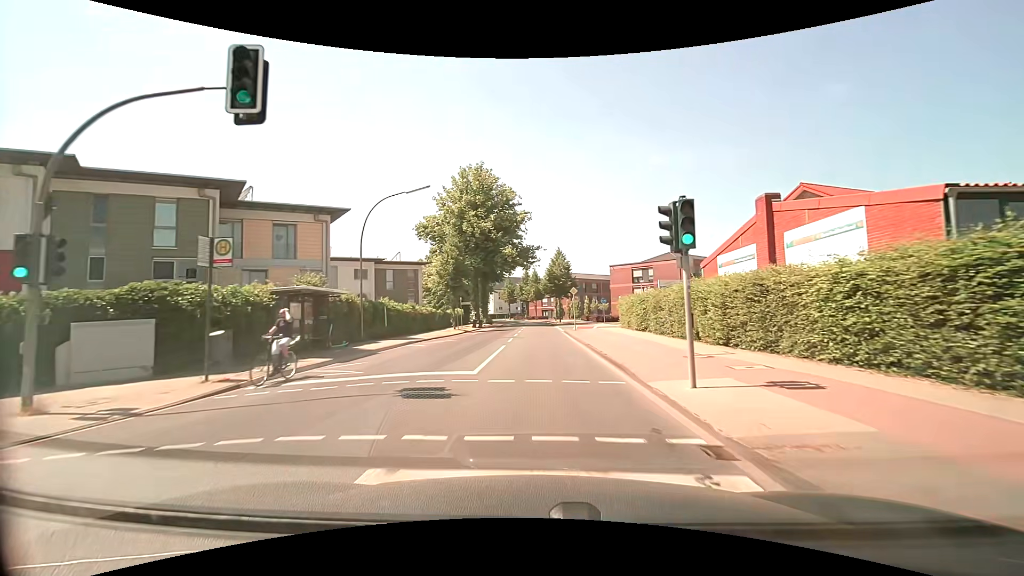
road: secondary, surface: asphalt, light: Day
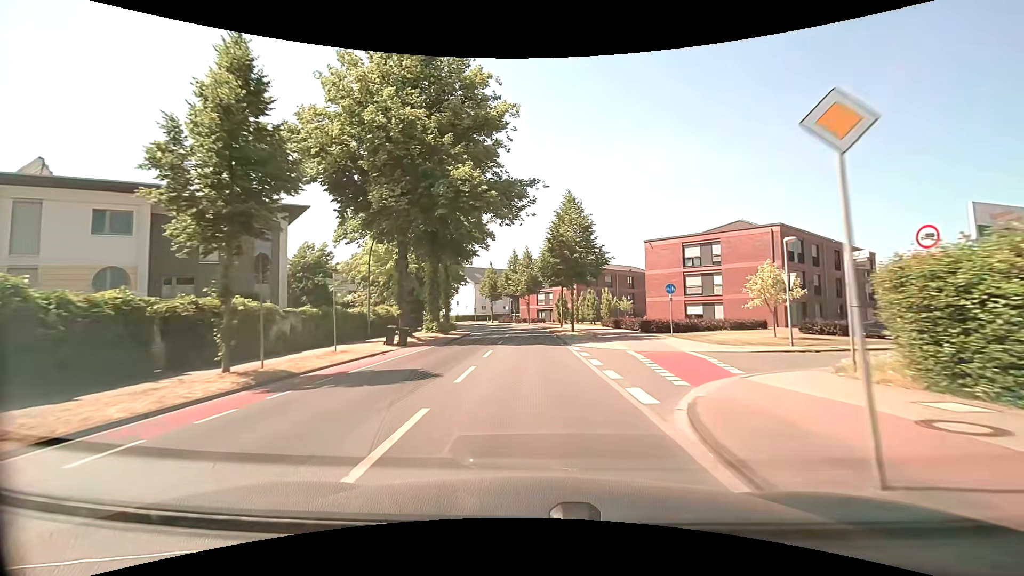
(+0.7, +31.9) m; +2°
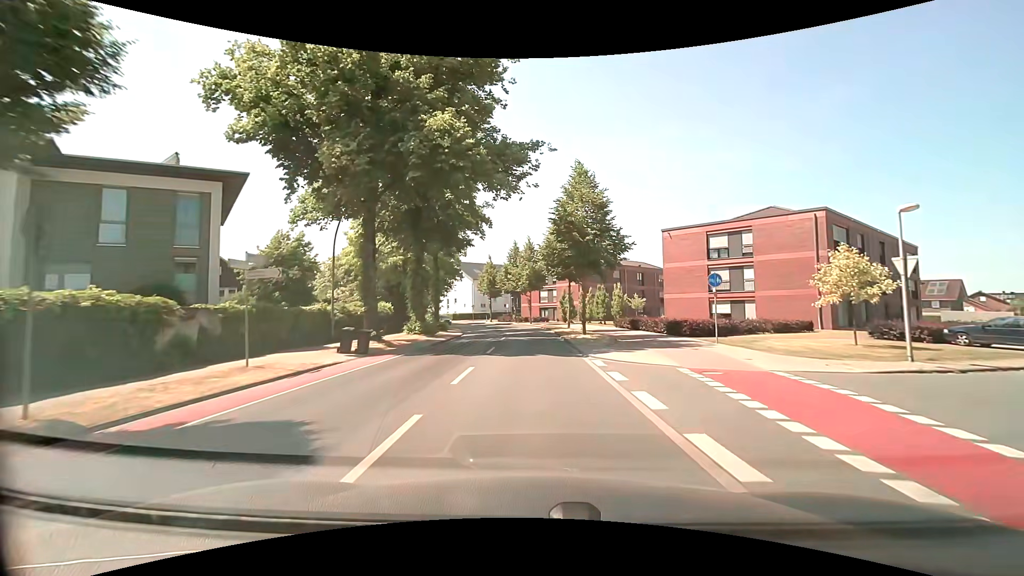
(0.0, +6.5) m; 0°
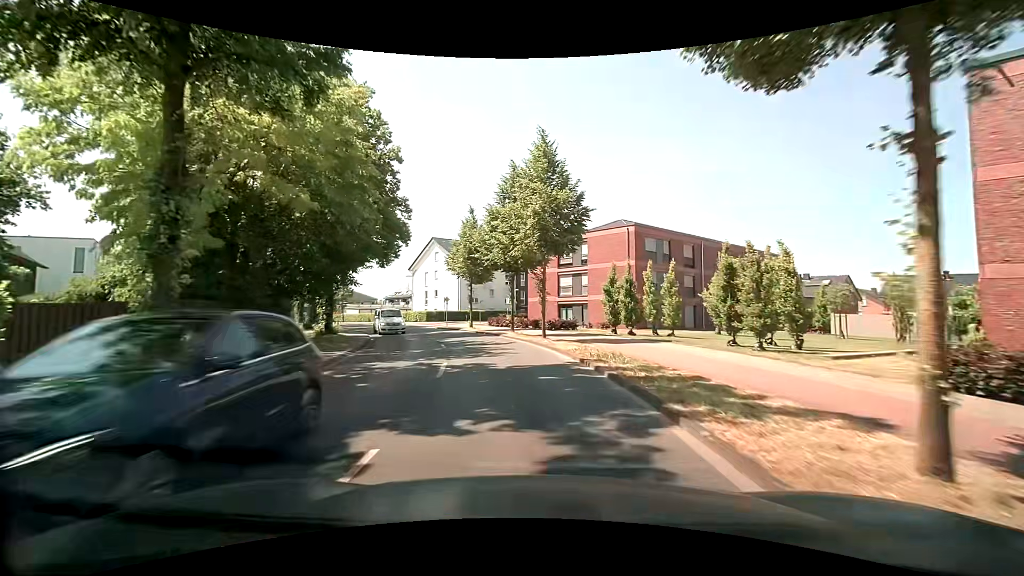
(-0.4, +33.2) m; -2°
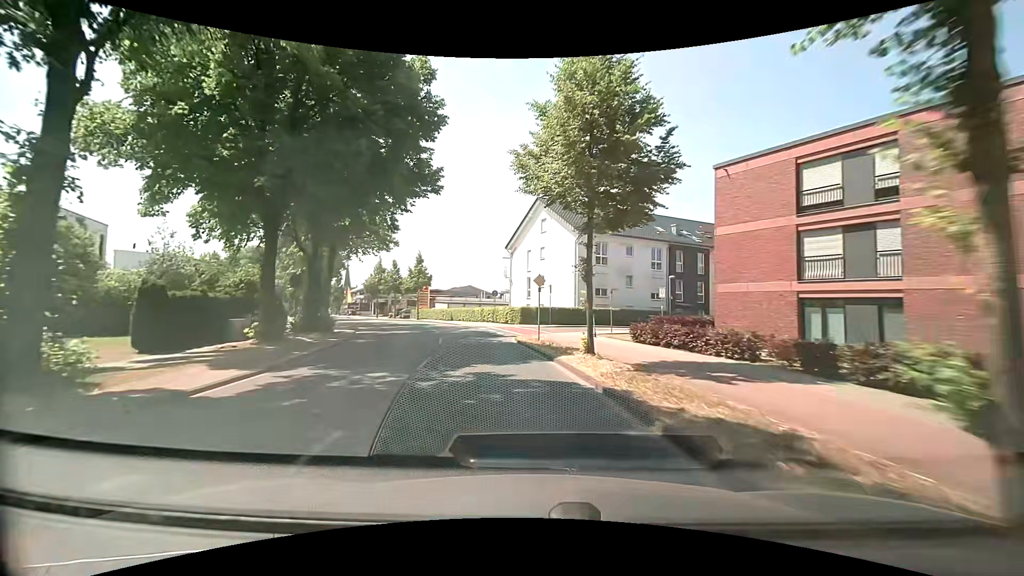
(-2.5, +26.7) m; -13°
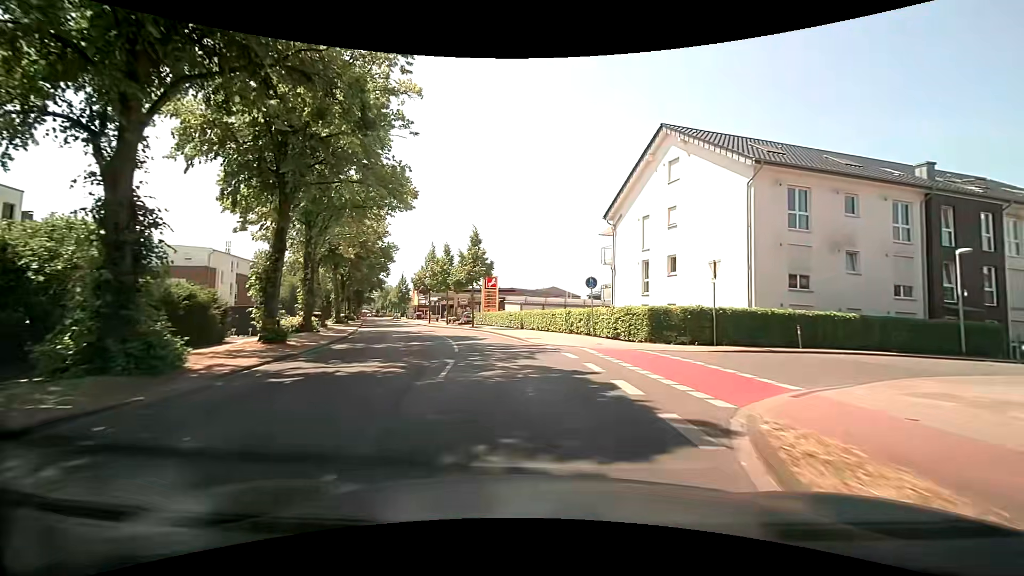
(-2.0, +20.2) m; -9°
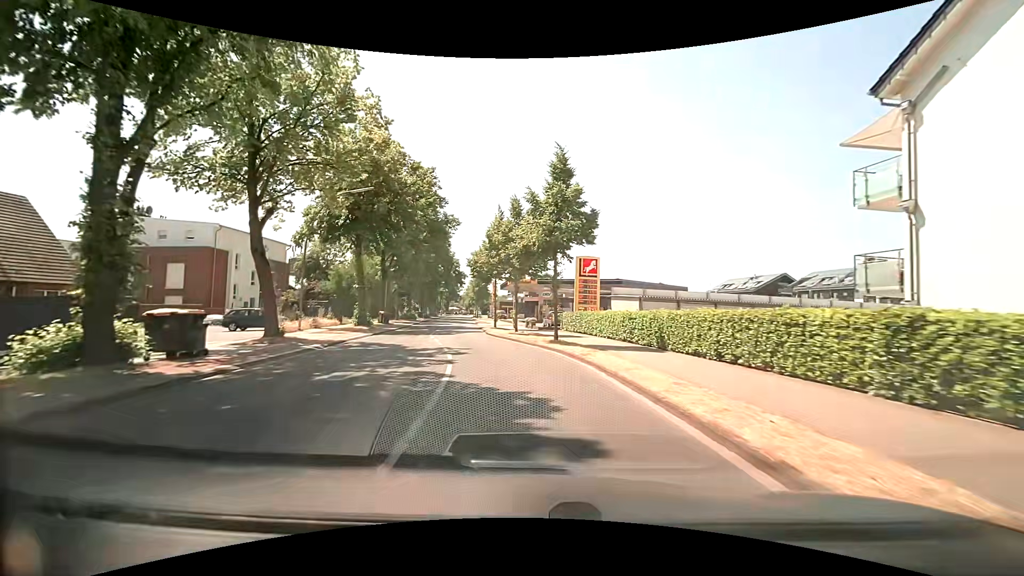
(-2.0, +20.2) m; -12°
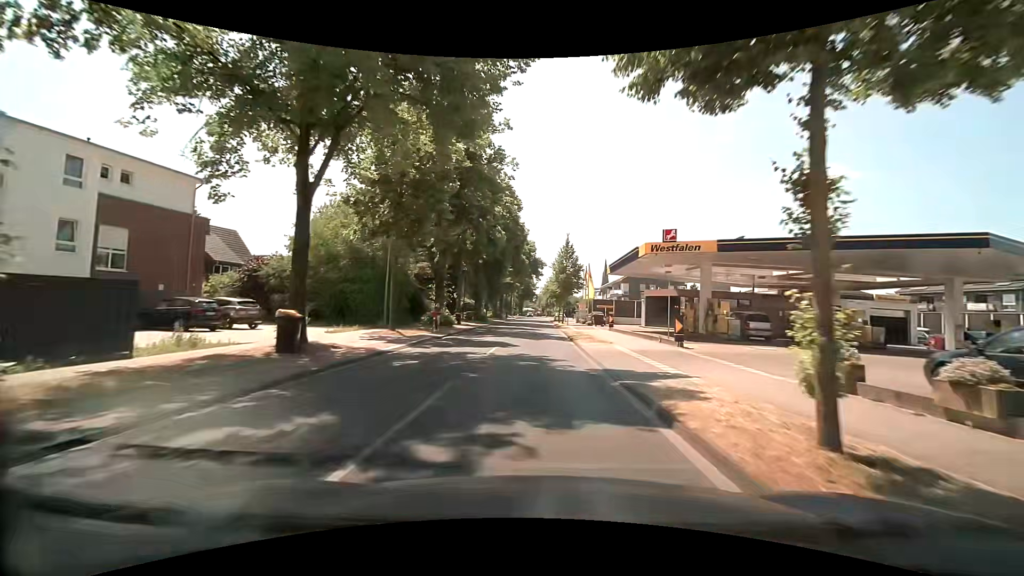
(-4.4, +33.2) m; -8°
(0, +10) (0, +20) (0, +30) (+1, +40) (+1, +50) (+1, +60) (+1, +70) (+1, +80) (+2, +90) (+2, +100) m
